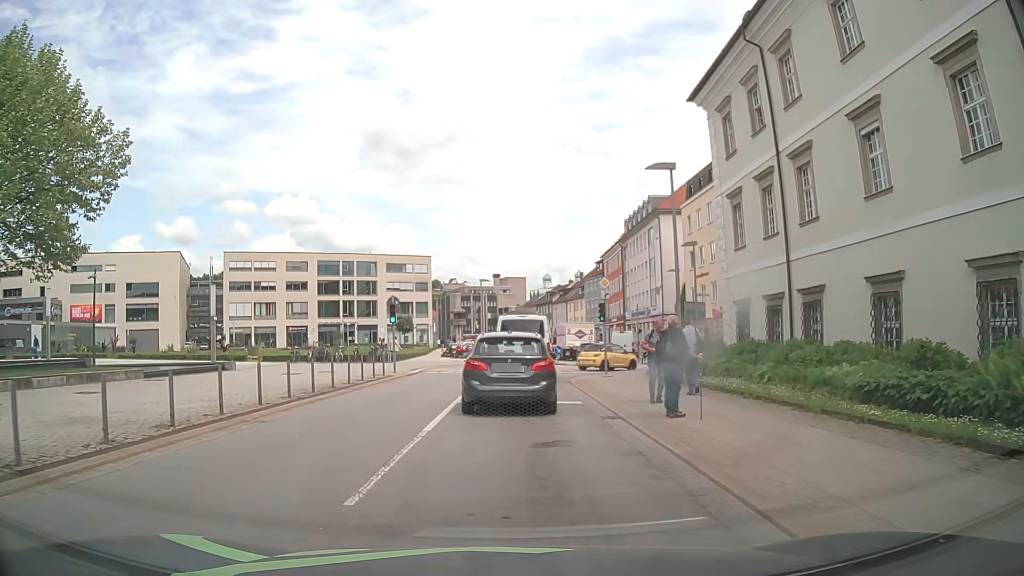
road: tertiary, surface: asphalt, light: Day
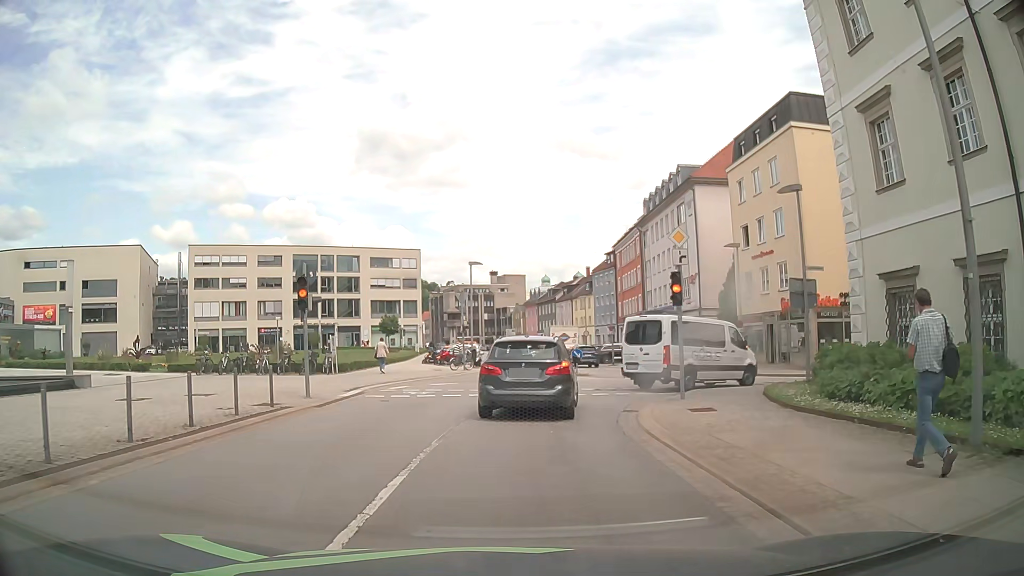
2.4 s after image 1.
(-0.2, +13.6) m; -1°
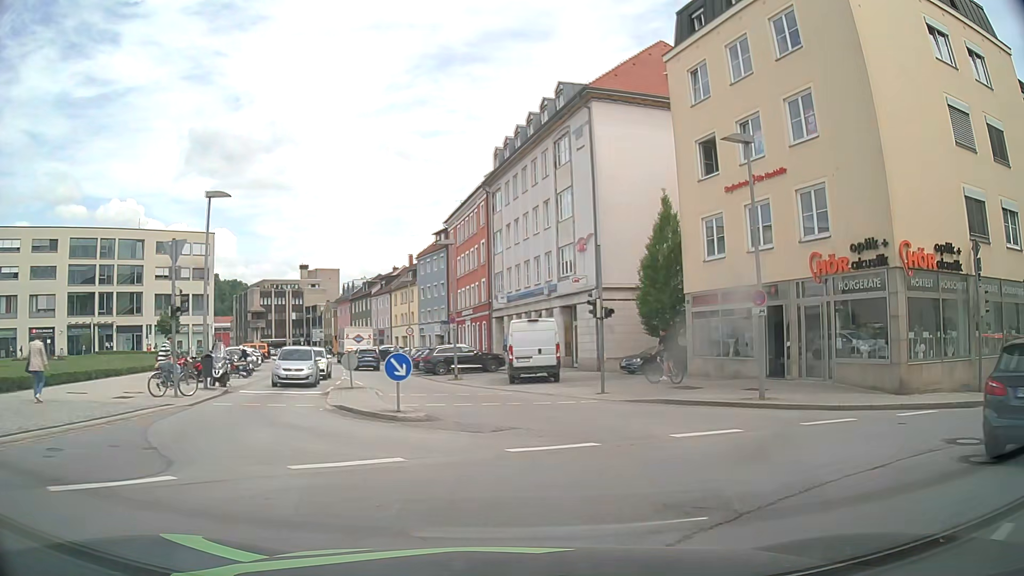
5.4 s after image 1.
(+1.3, +20.5) m; +13°
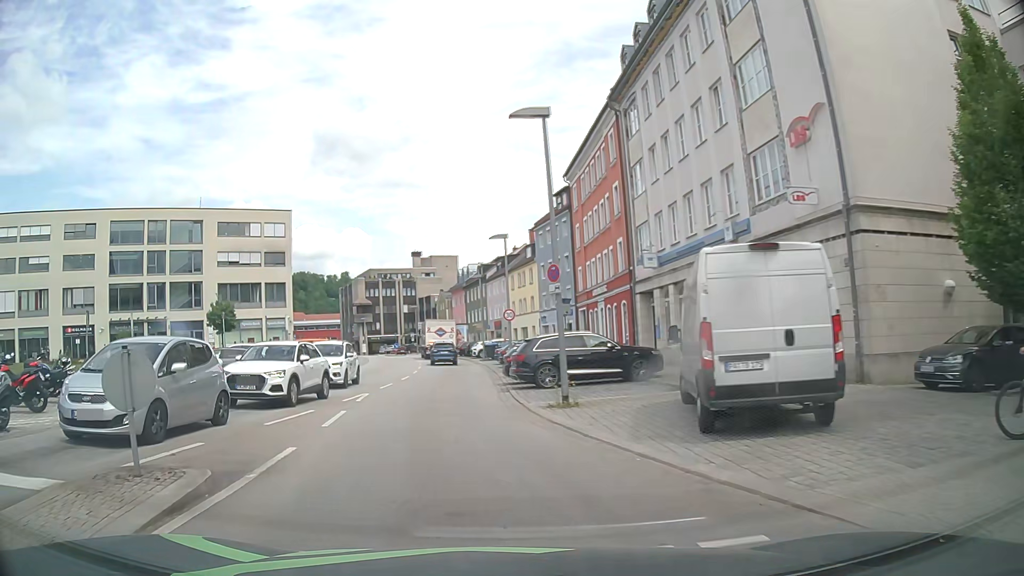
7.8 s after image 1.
(+0.3, +17.8) m; -9°
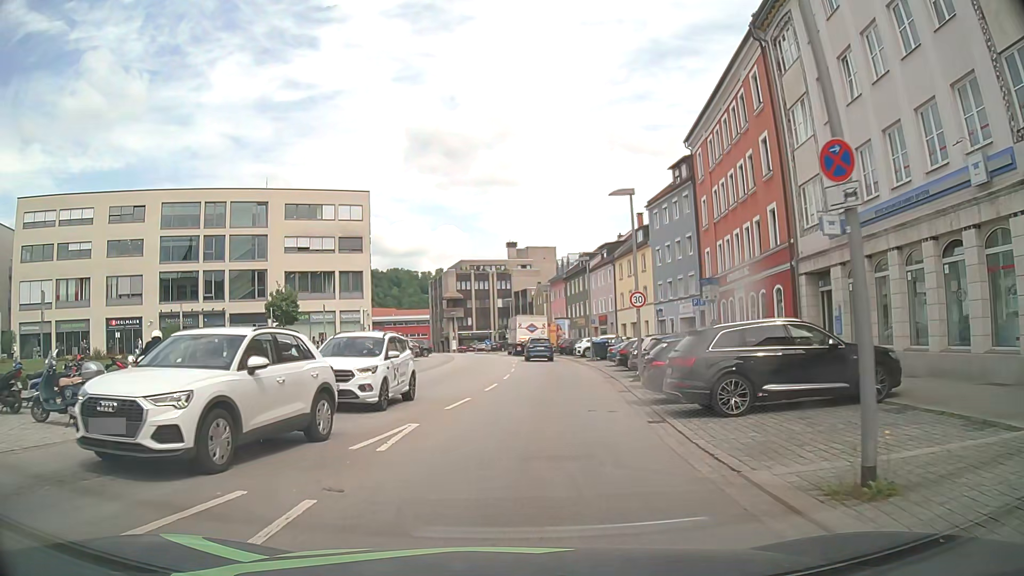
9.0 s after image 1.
(-1.0, +9.2) m; -8°
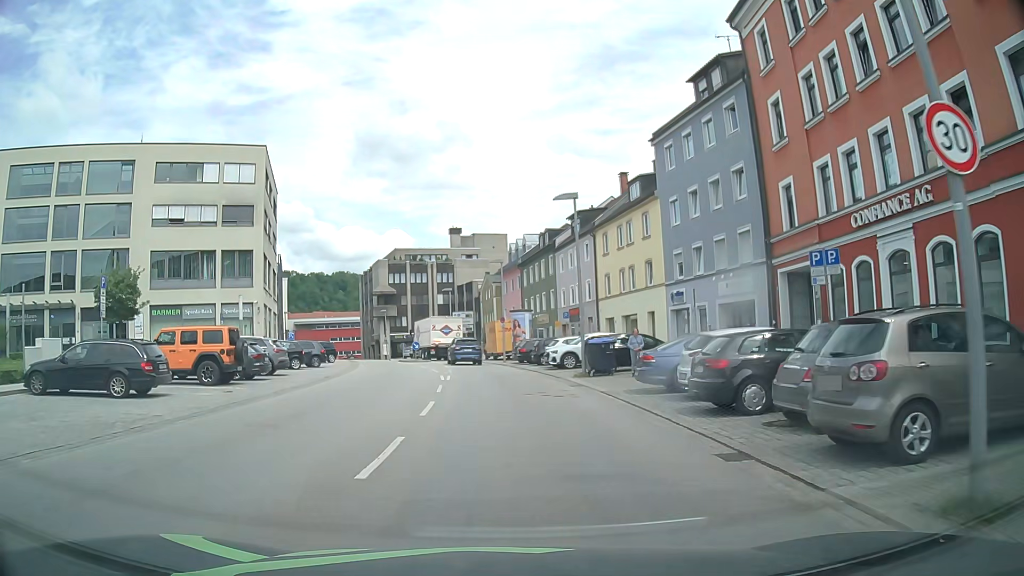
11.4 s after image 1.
(+0.3, +19.5) m; +3°
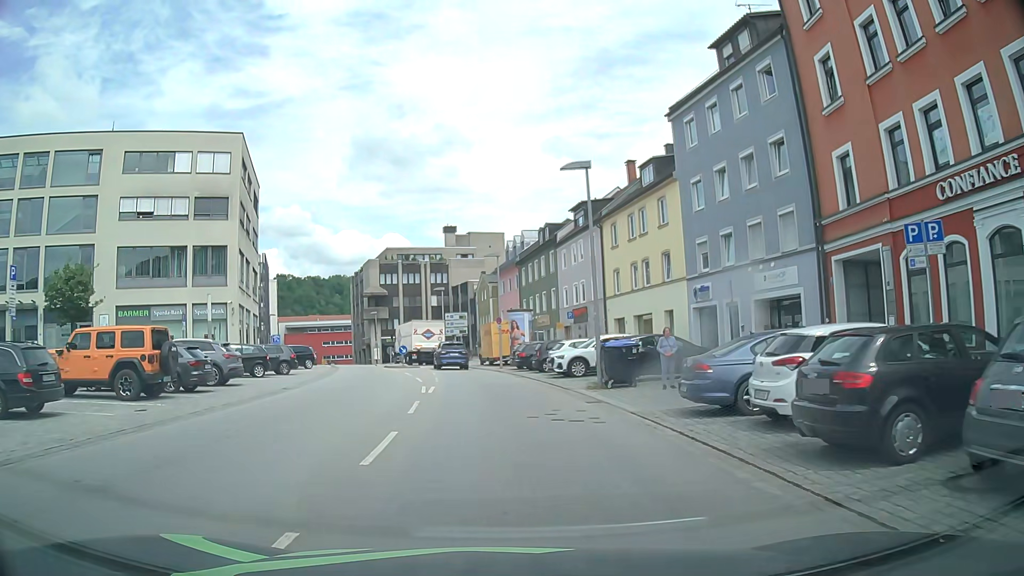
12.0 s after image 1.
(0.0, +4.9) m; 0°
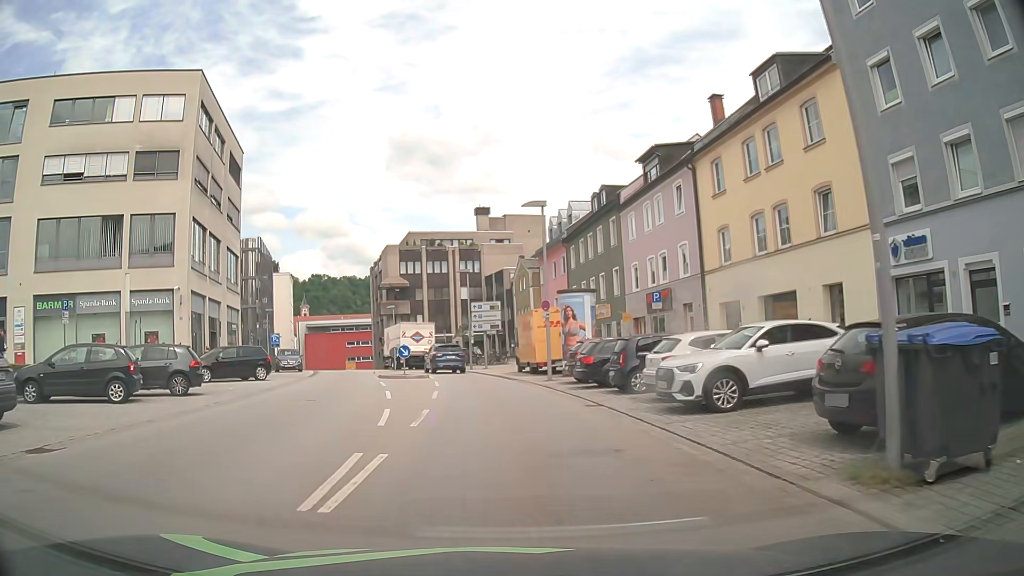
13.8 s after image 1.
(-0.3, +14.0) m; -3°
